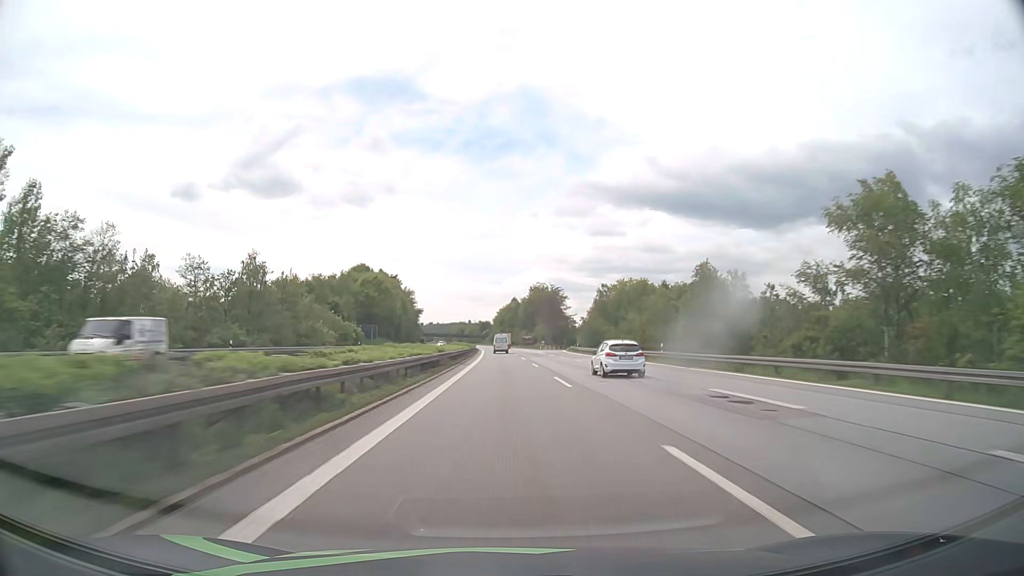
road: motorway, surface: asphalt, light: Day
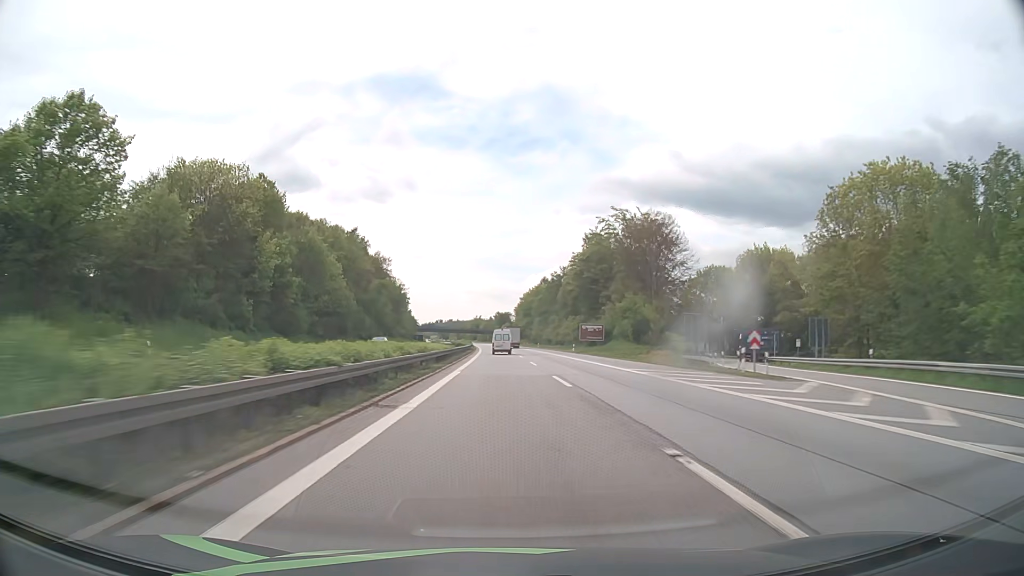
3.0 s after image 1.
(-1.9, +109.3) m; -2°
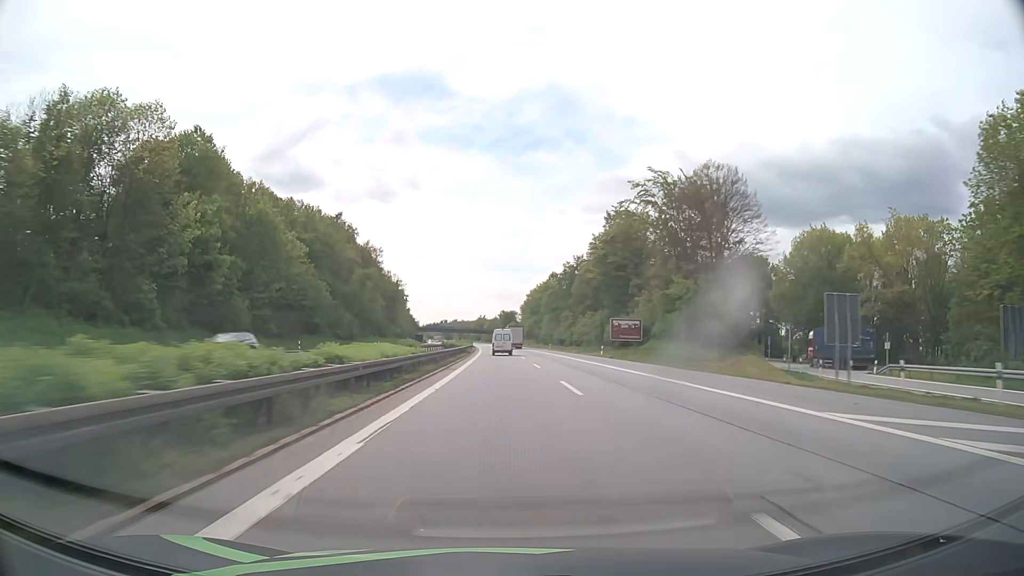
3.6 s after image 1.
(-0.1, +20.9) m; -1°
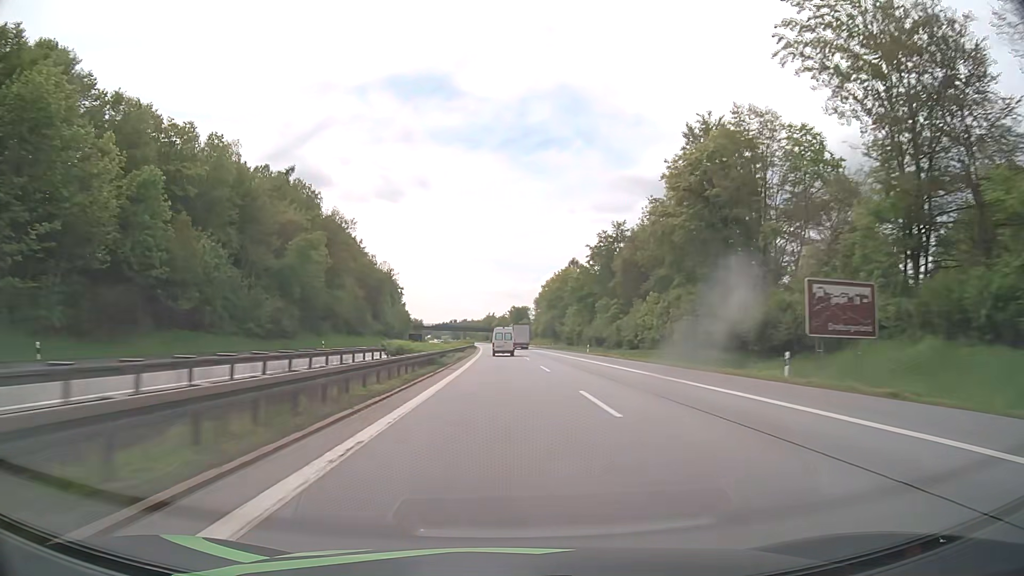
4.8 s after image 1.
(-0.2, +40.7) m; -1°
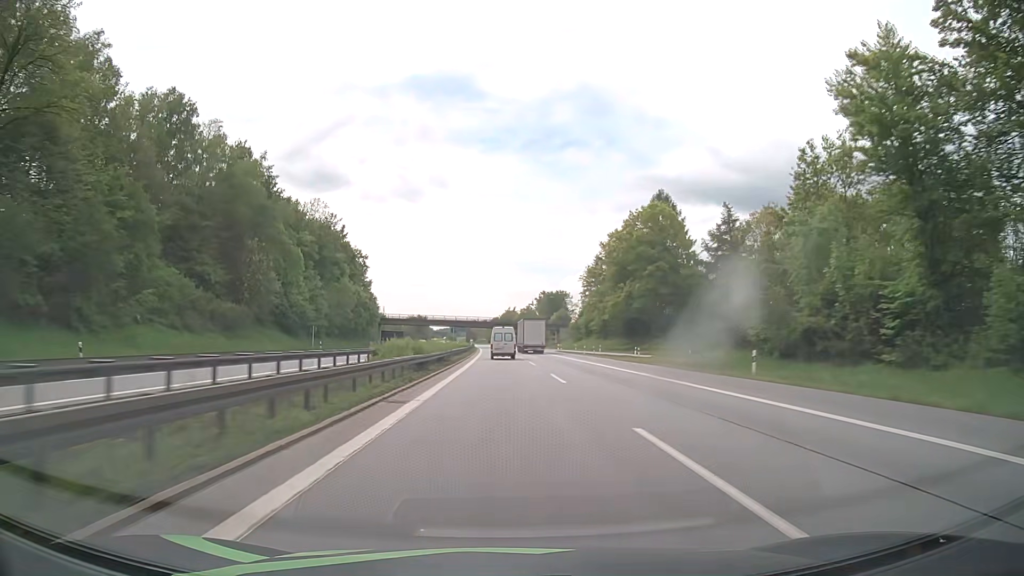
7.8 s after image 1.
(-1.6, +96.9) m; -2°
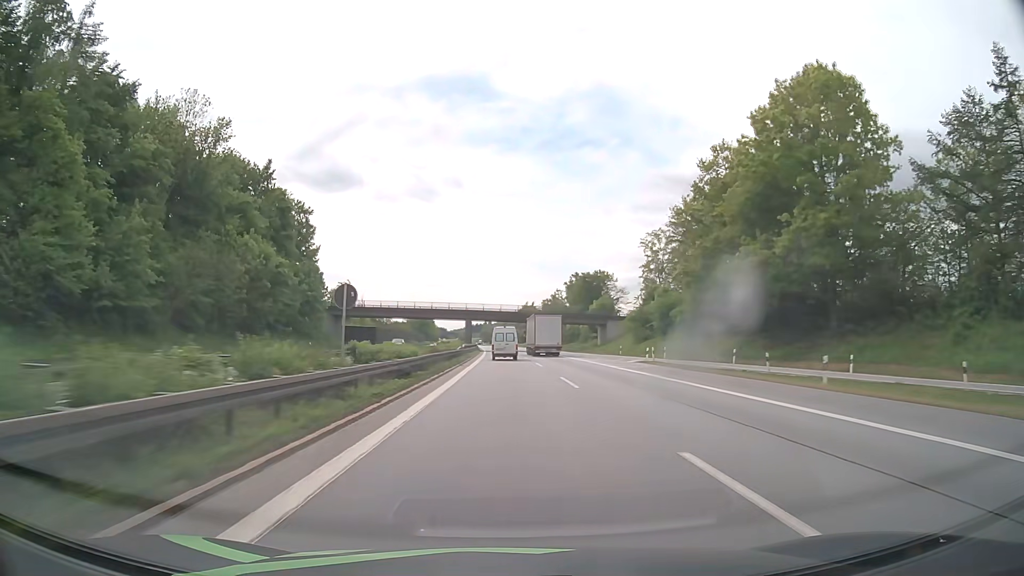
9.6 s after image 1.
(-0.6, +56.0) m; -1°
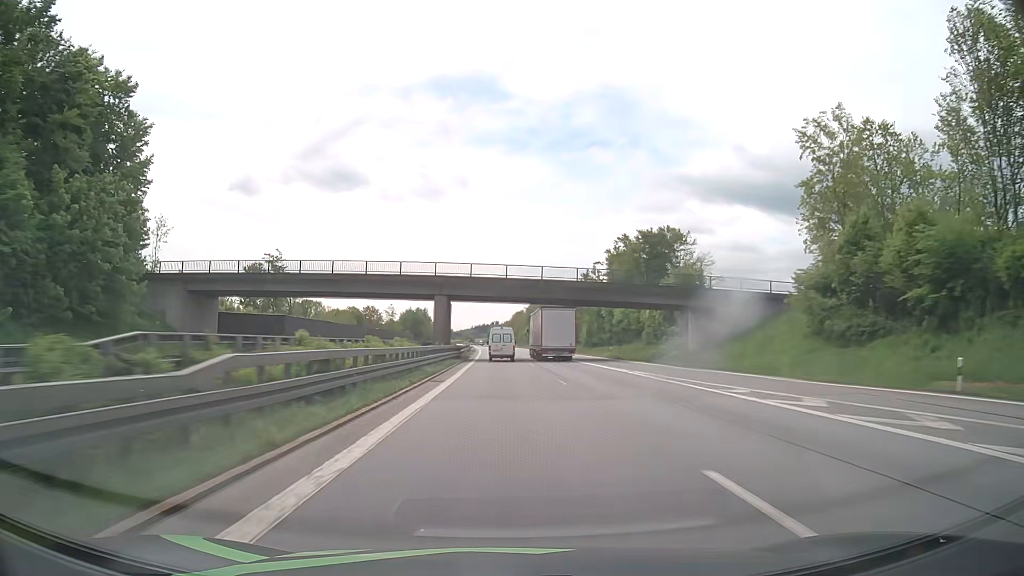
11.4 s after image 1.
(-0.3, +54.9) m; -1°
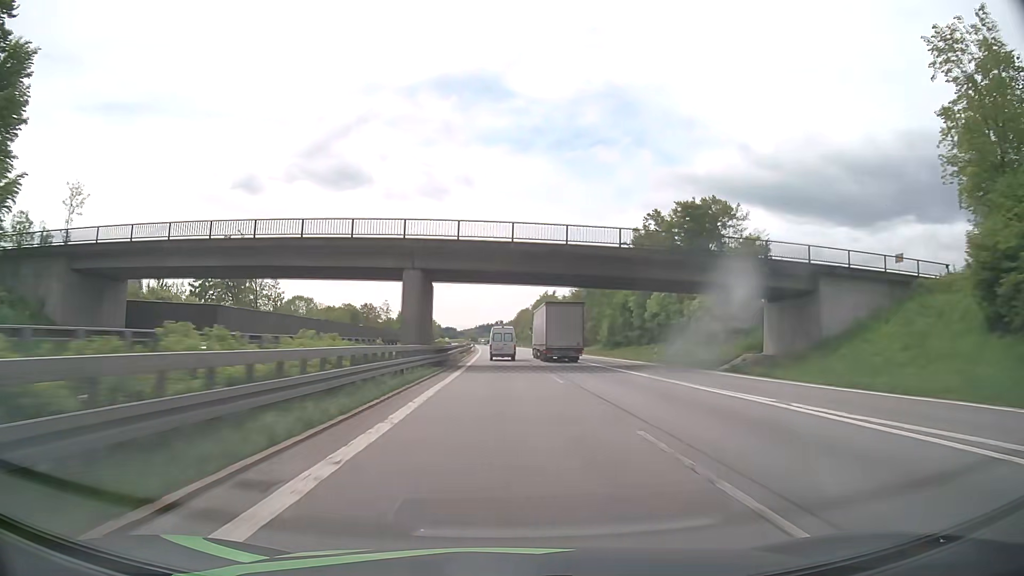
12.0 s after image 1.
(-0.1, +18.1) m; 0°
(0, +10) (0, +20) (0, +30) (0, +40) (-1, +50) (-1, +60) (-1, +70) (-1, +80) (-1, +90) (-2, +100) m
